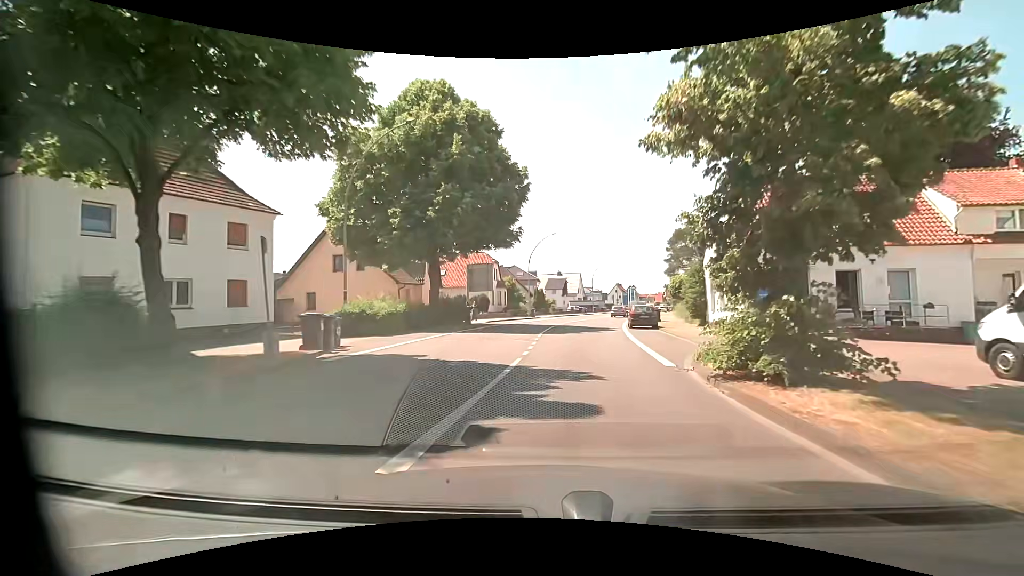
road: primary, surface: asphalt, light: Day
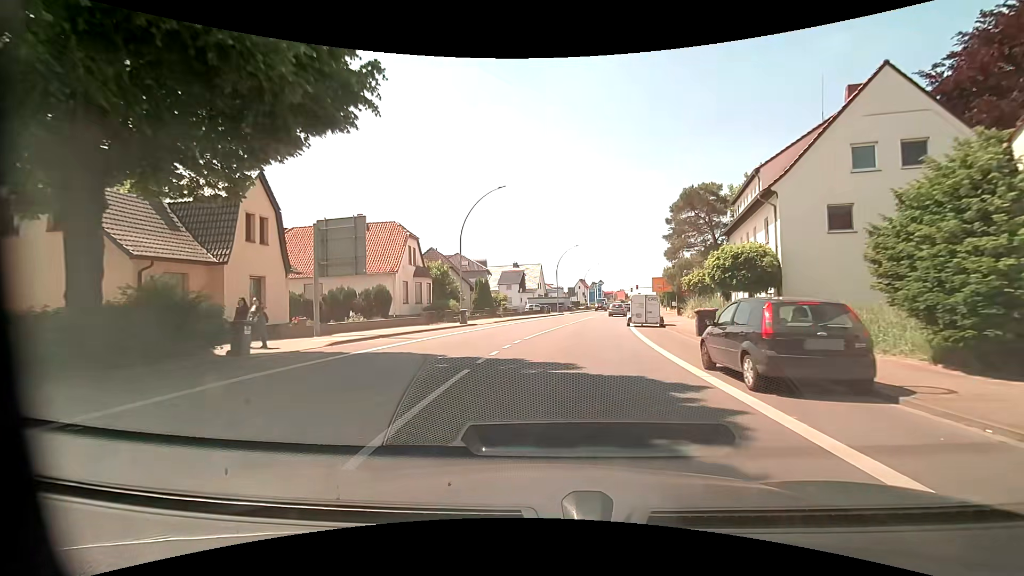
(+1.5, +22.7) m; +6°
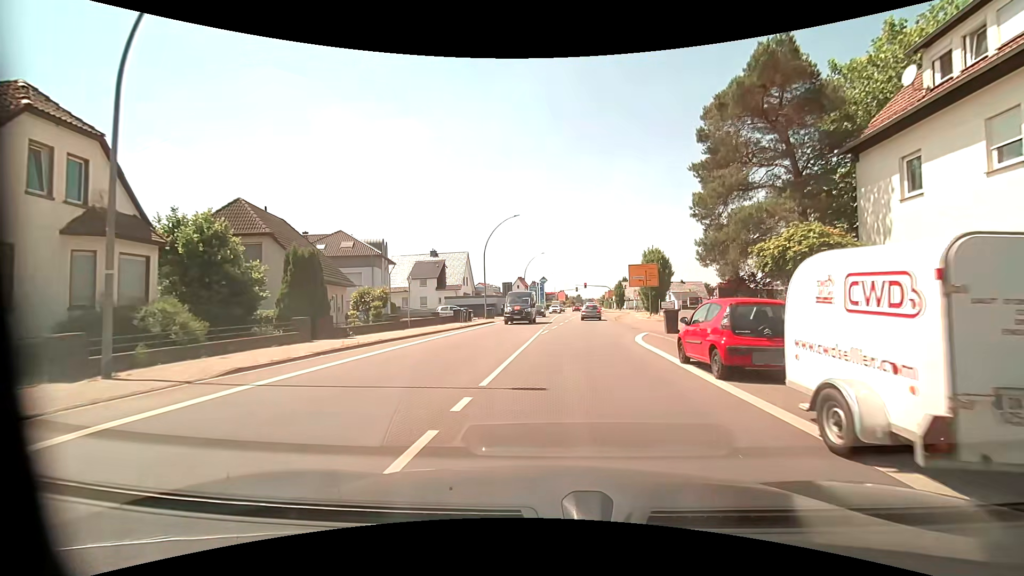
(+1.3, +25.6) m; +7°
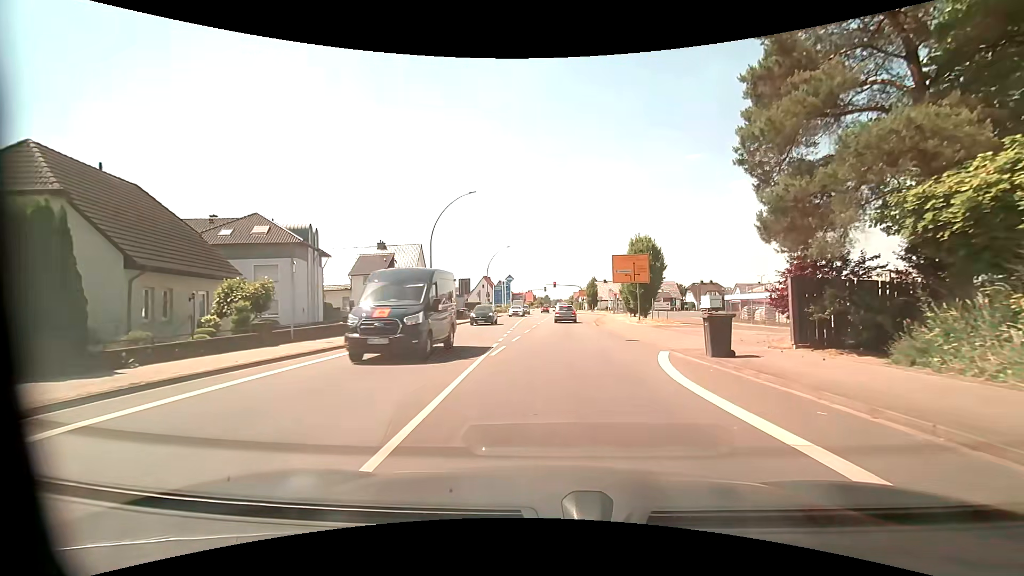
(+0.2, +9.8) m; +3°
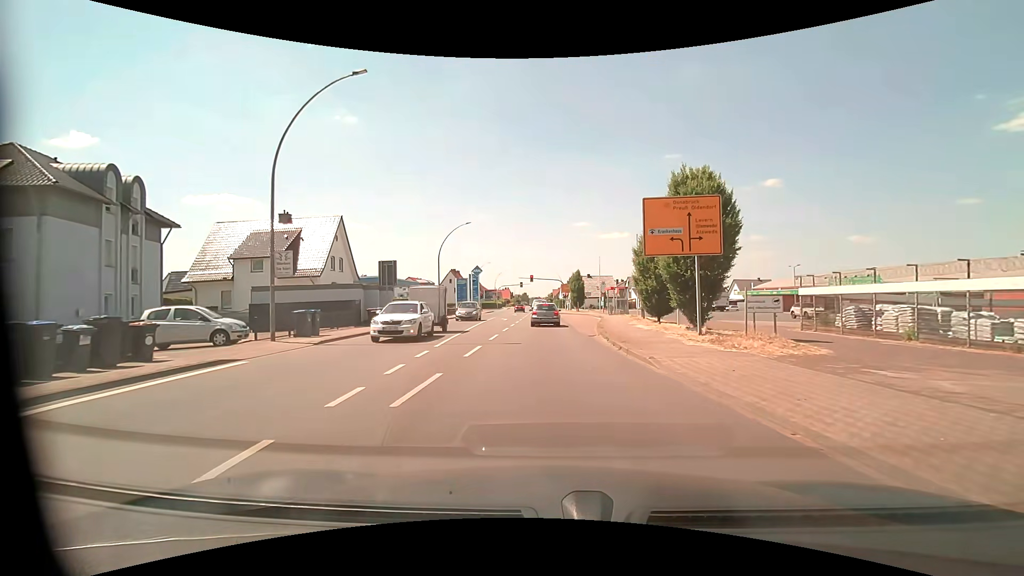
(+0.7, +18.6) m; +3°
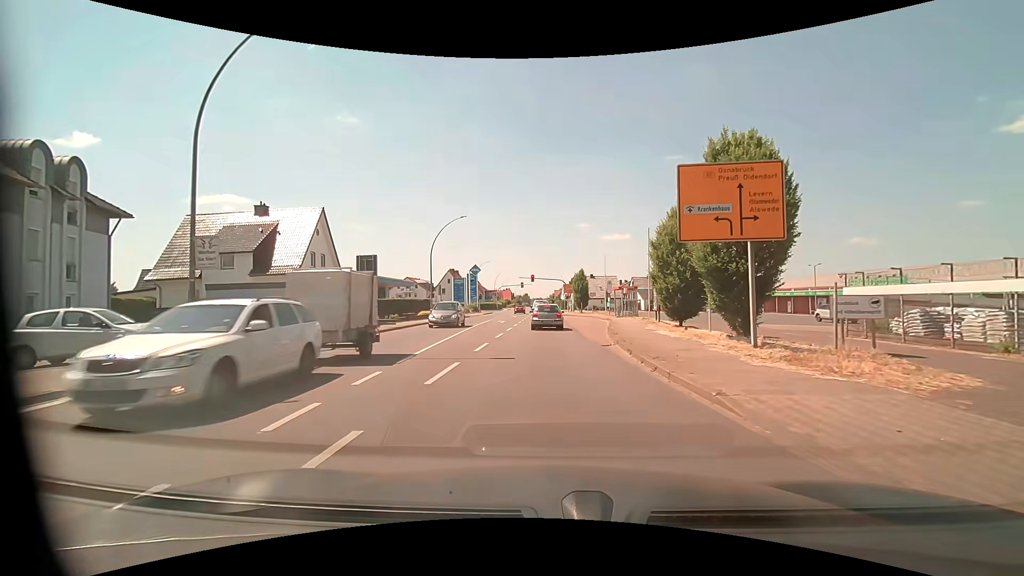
(0.0, +4.2) m; -1°
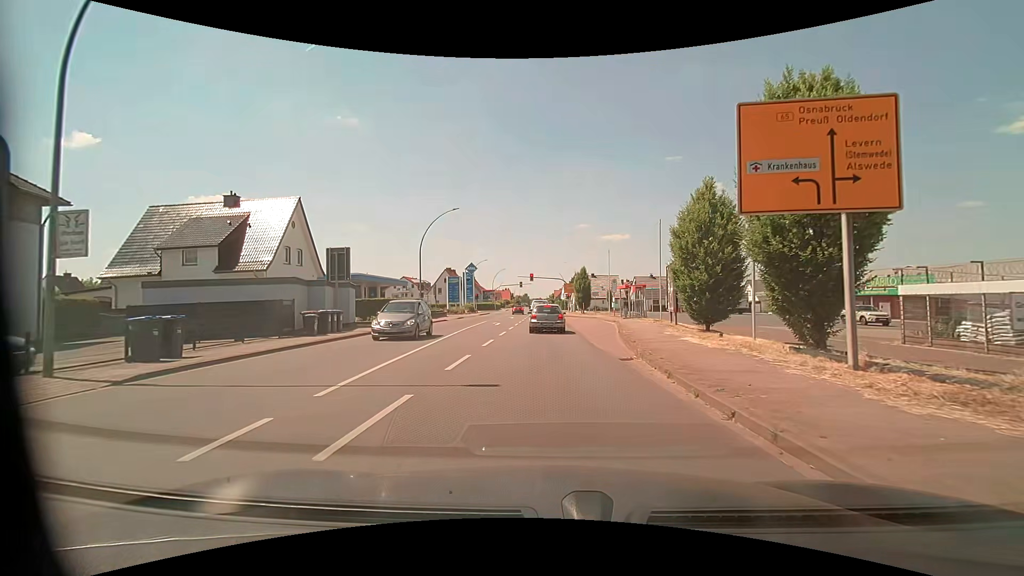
(0.0, +4.0) m; 0°
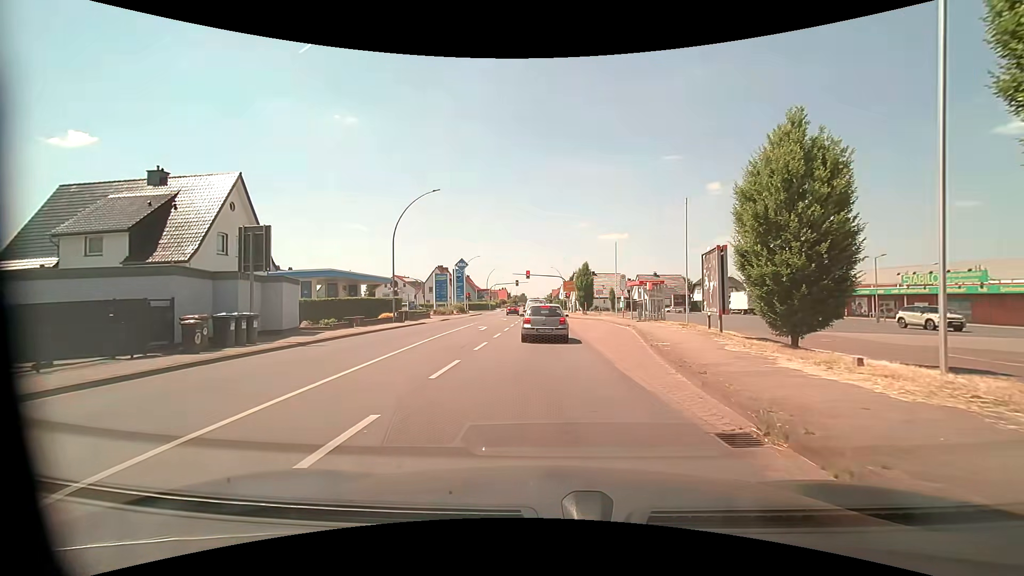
(+0.1, +7.0) m; +1°
